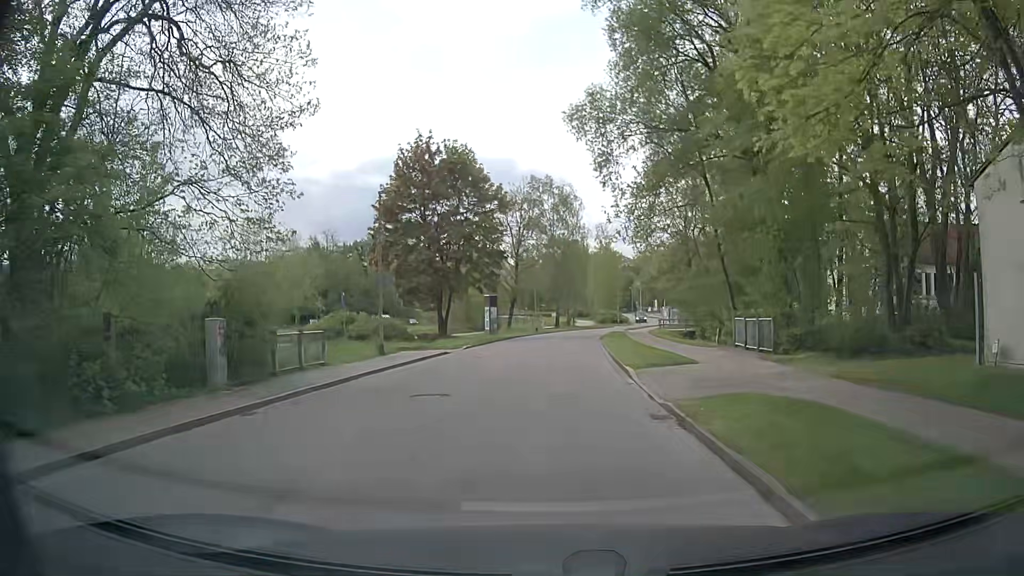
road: residential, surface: asphalt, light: Day
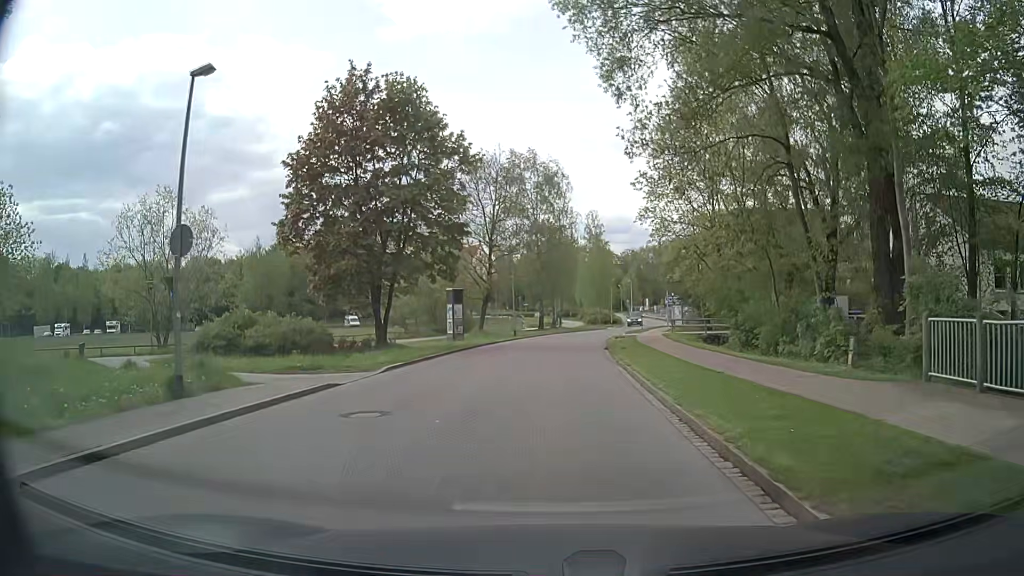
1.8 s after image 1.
(+0.1, +13.5) m; +1°
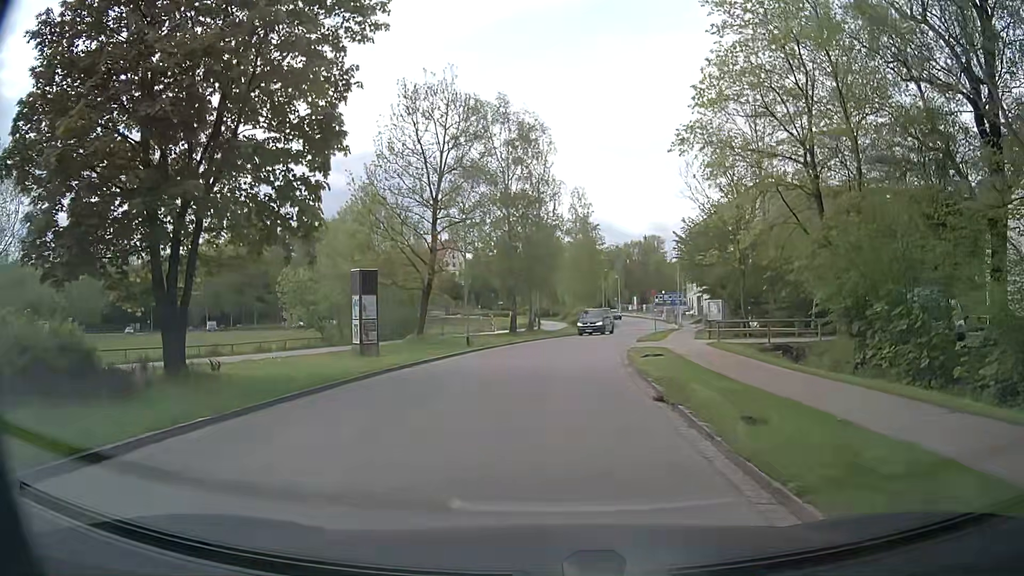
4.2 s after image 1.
(+0.4, +17.9) m; +1°
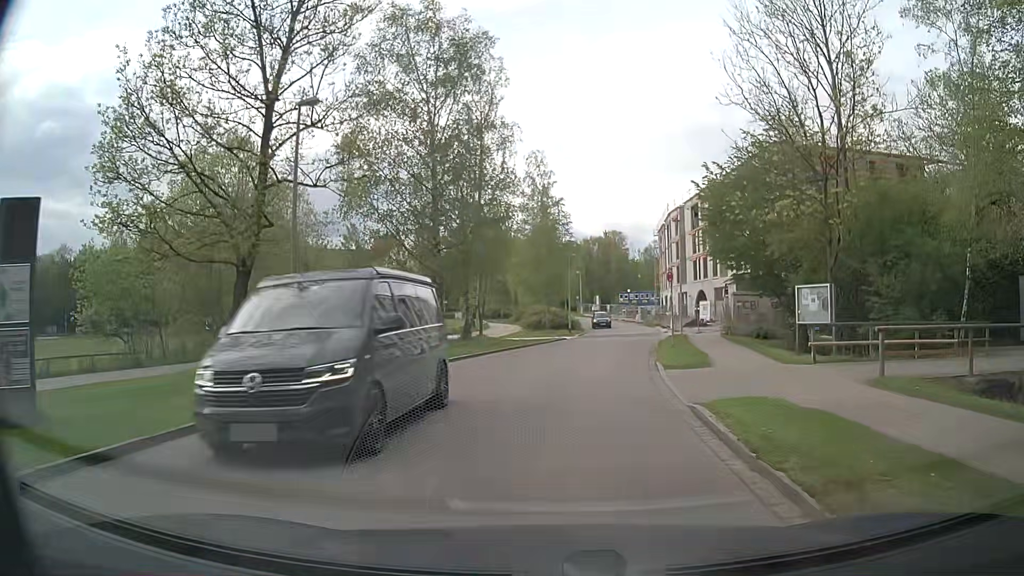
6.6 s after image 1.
(+0.8, +18.1) m; +4°
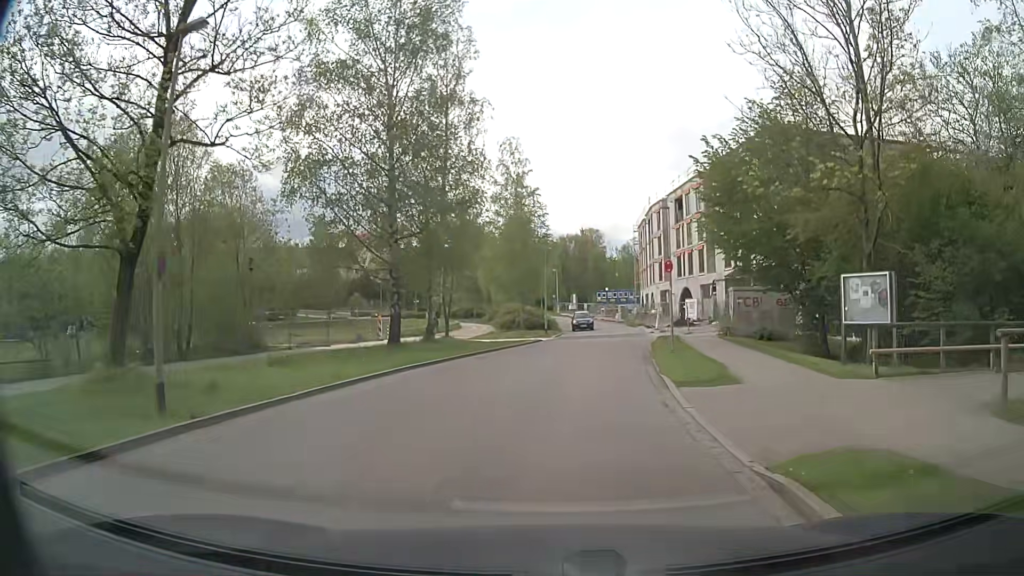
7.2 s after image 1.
(+0.1, +4.6) m; +3°
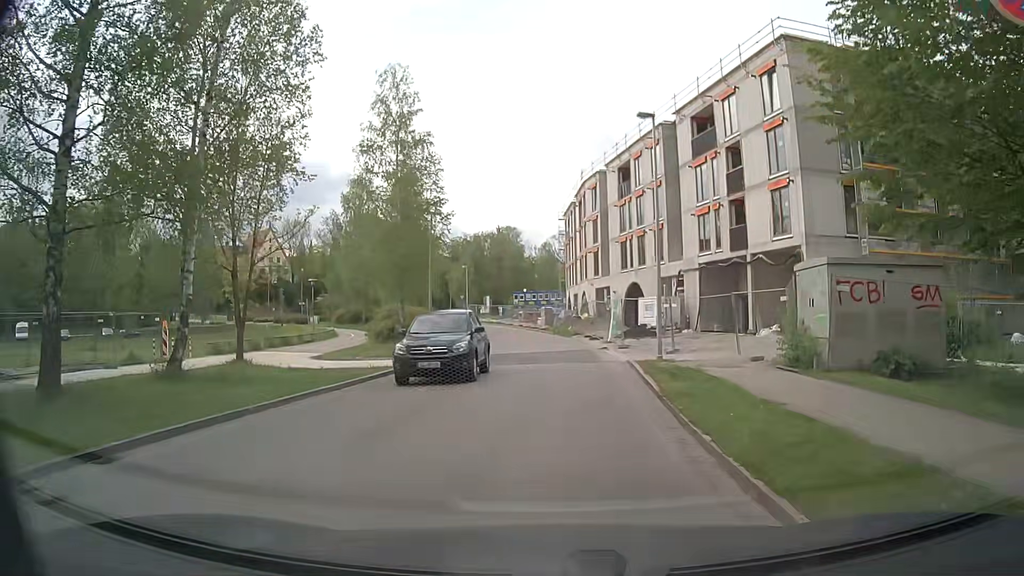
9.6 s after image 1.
(+1.1, +18.4) m; +8°
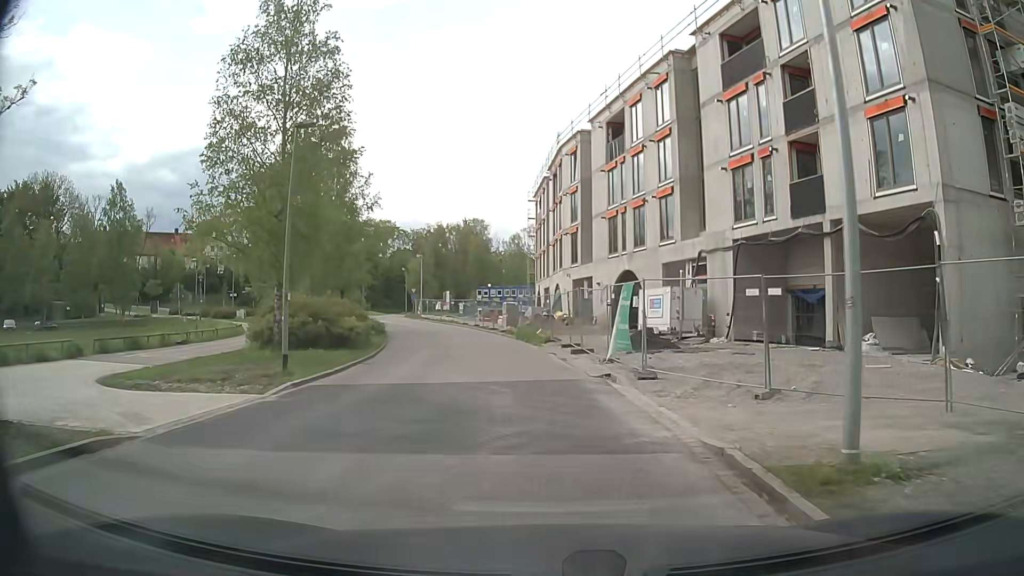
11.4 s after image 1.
(0.0, +13.8) m; +1°
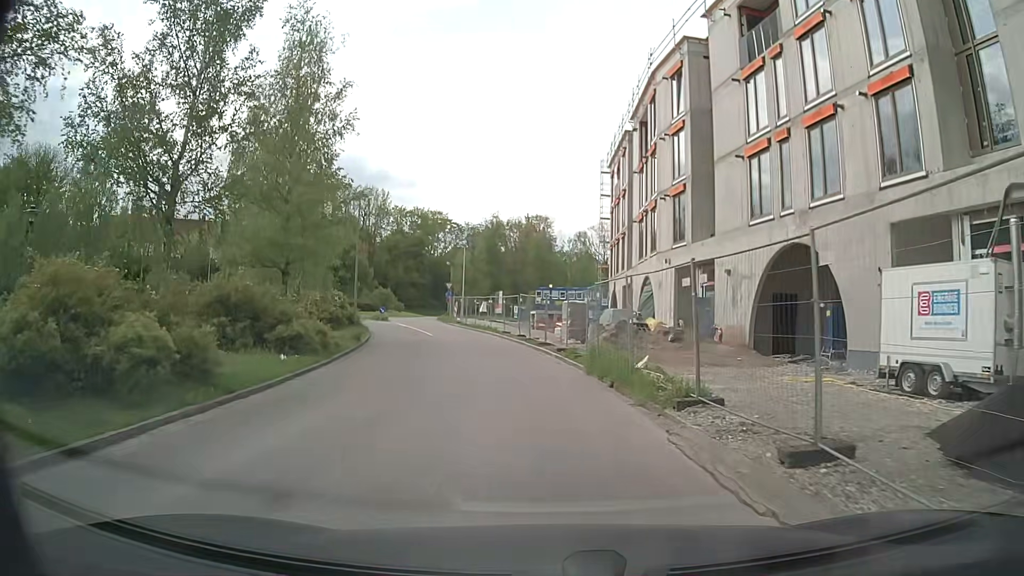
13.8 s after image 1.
(-0.7, +18.7) m; -5°
(0, +10) (-1, +20) (-3, +30) (-5, +40) (-8, +49) (-11, +59) (-12, +69) (-12, +78) (-13, +88) (-17, +97) m
